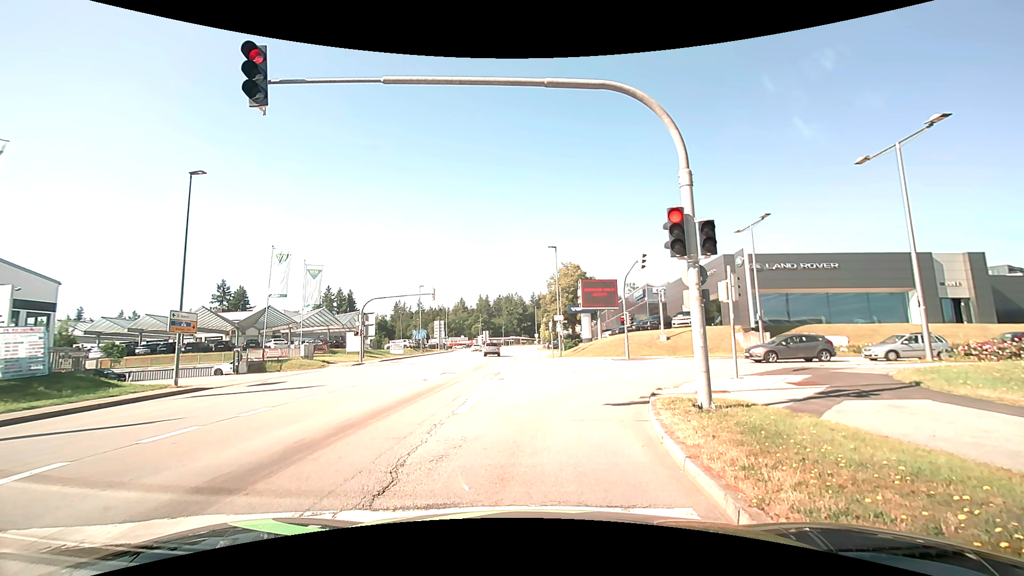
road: tertiary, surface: asphalt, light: Day
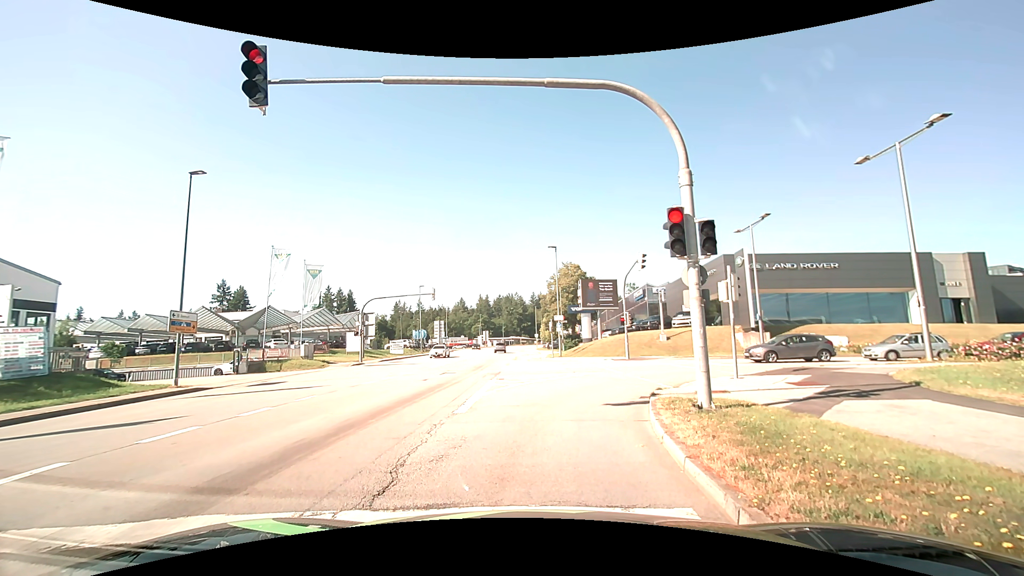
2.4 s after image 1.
(0.0, 0.0) m; 0°
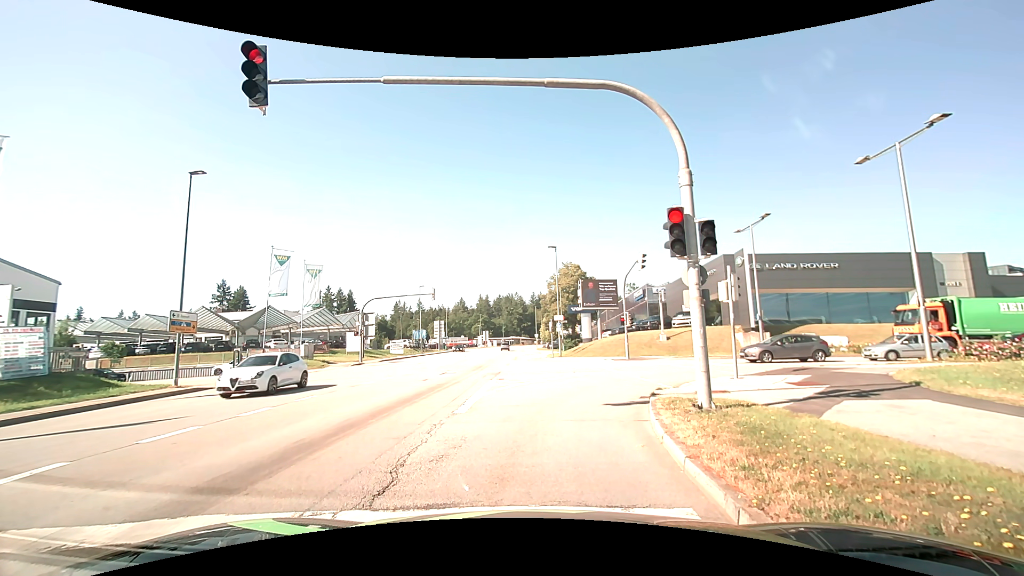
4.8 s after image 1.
(0.0, 0.0) m; 0°
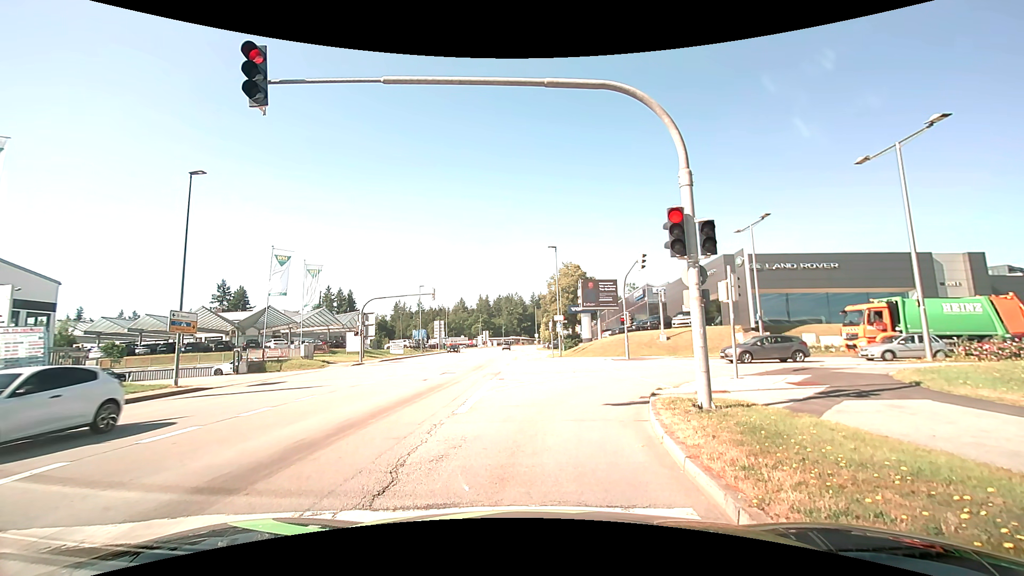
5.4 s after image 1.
(0.0, 0.0) m; 0°
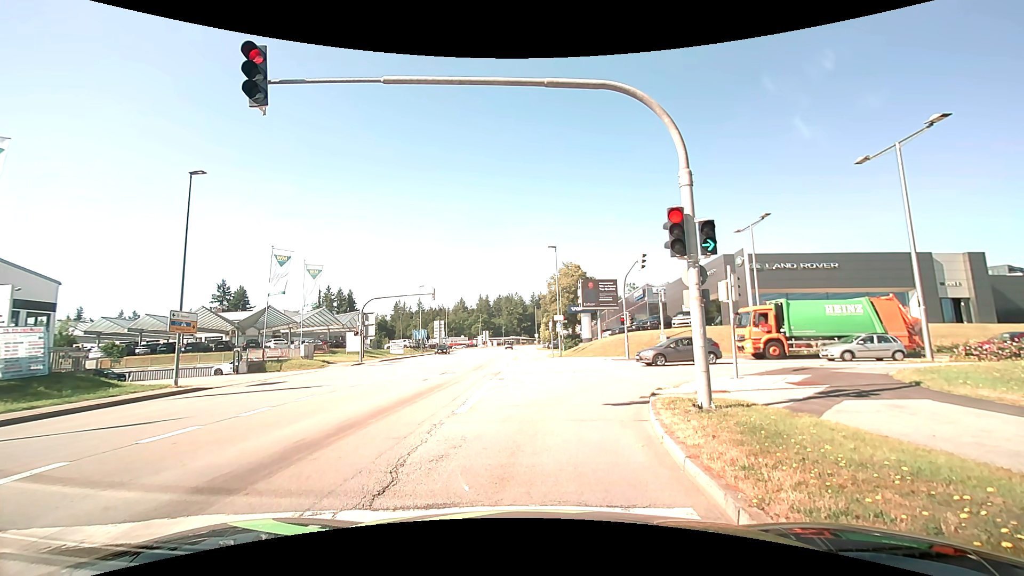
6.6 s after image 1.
(0.0, 0.0) m; 0°
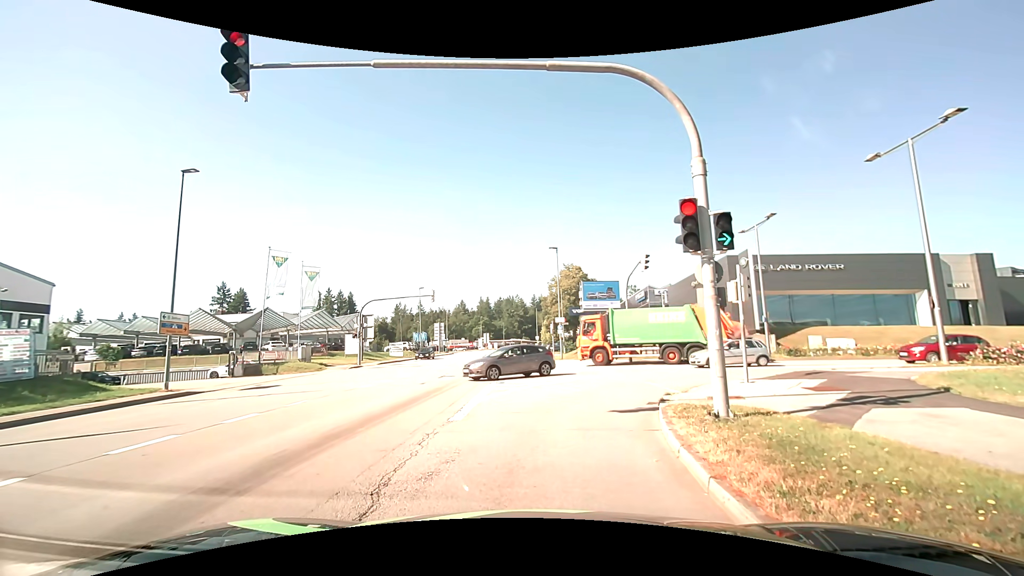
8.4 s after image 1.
(0.0, +0.7) m; 0°
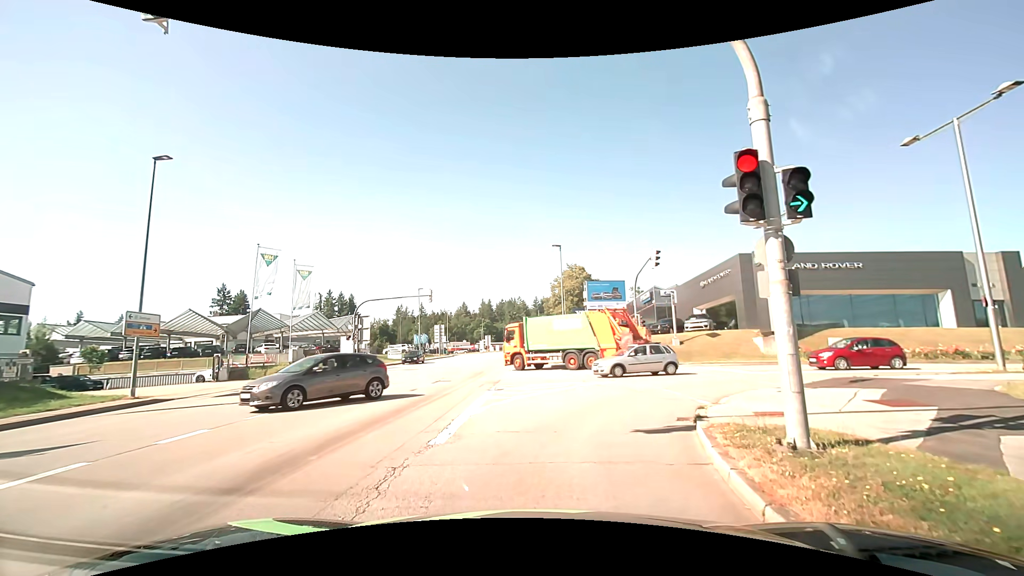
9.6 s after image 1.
(0.0, +2.2) m; 0°
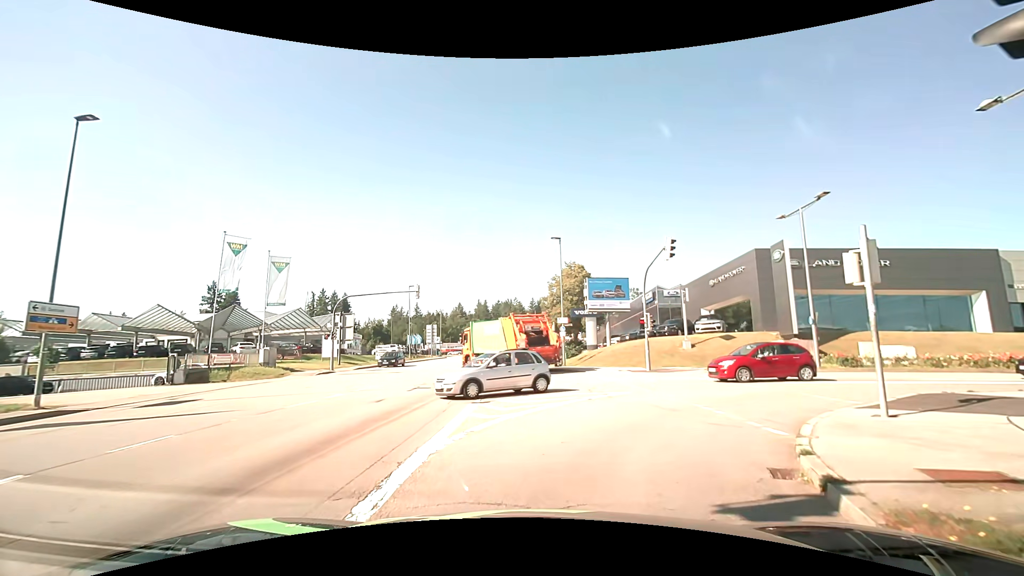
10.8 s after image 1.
(0.0, +3.8) m; -1°
(+1, +10) (+8, +17) (+18, +19) (+28, +19) (+38, +18) (+48, +16) (+57, +14) (+67, +12) (+77, +9) (+86, +6) m
